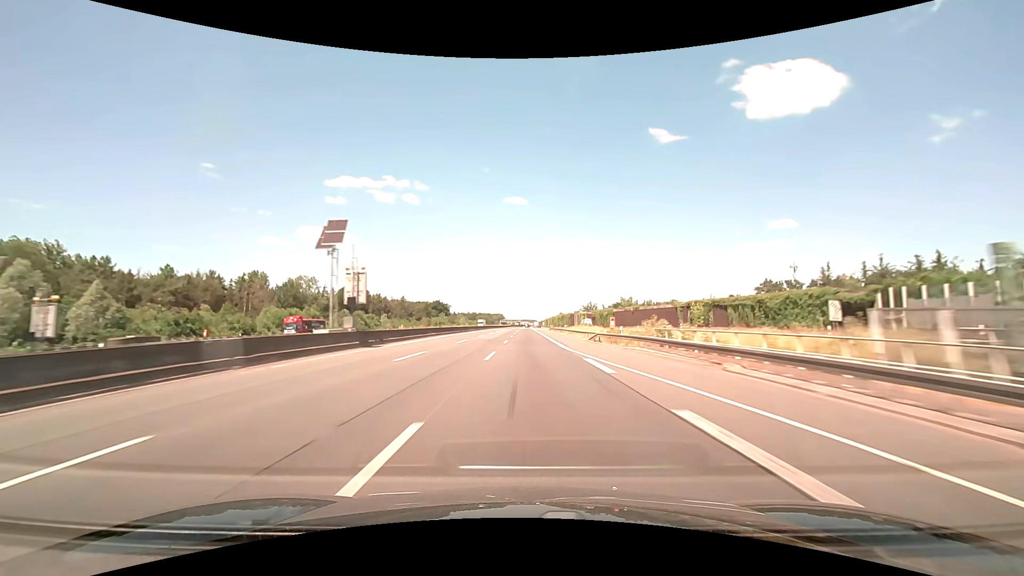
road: motorway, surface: asphalt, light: Day
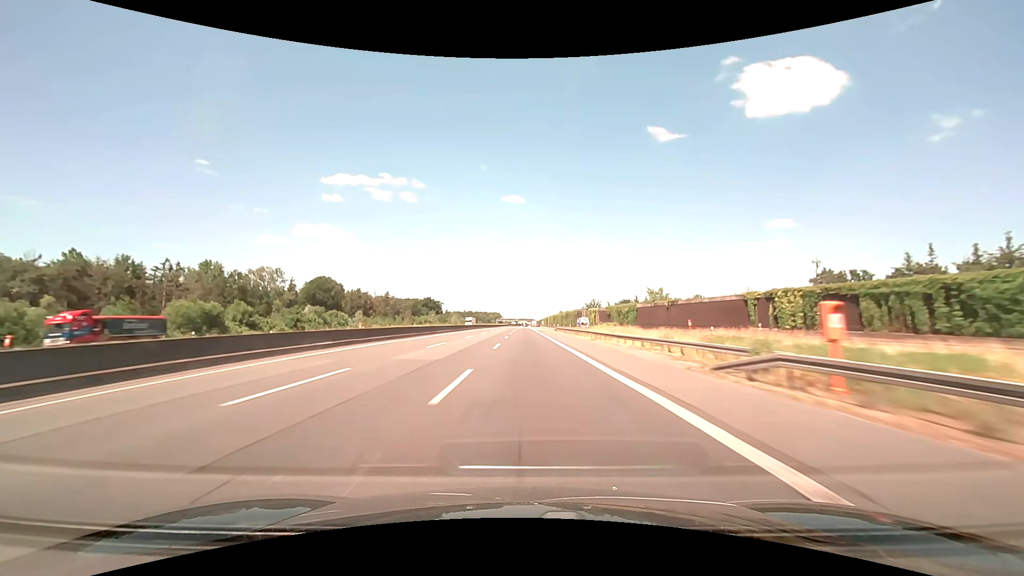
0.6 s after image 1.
(0.0, +28.6) m; 0°
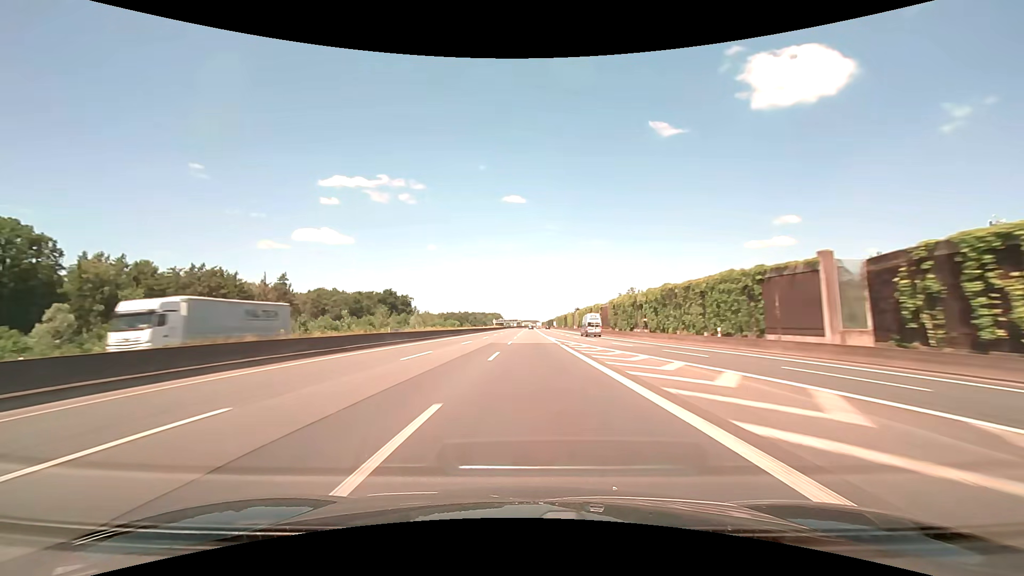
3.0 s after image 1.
(+0.1, +114.3) m; 0°
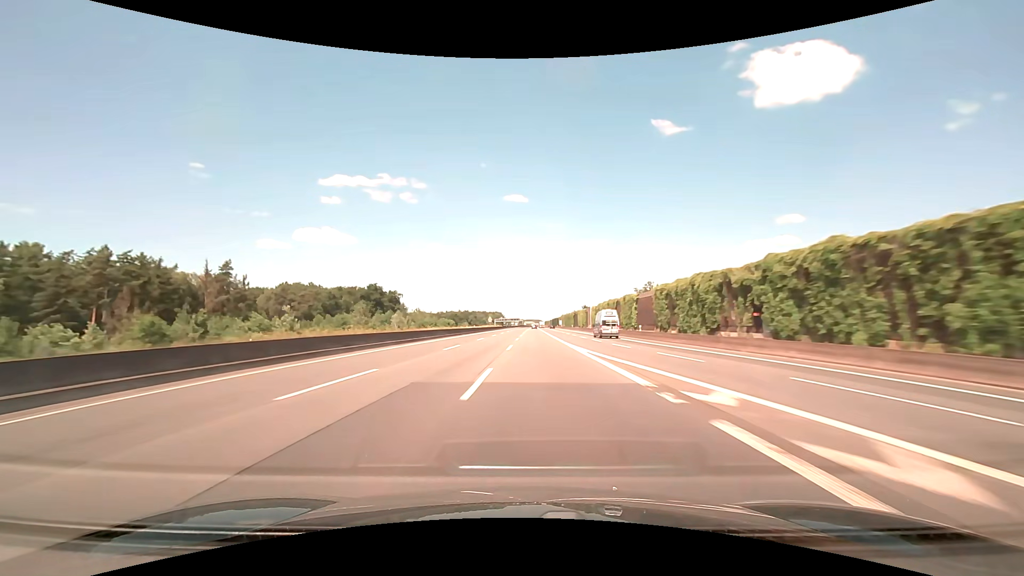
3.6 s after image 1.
(-0.1, +28.6) m; 0°
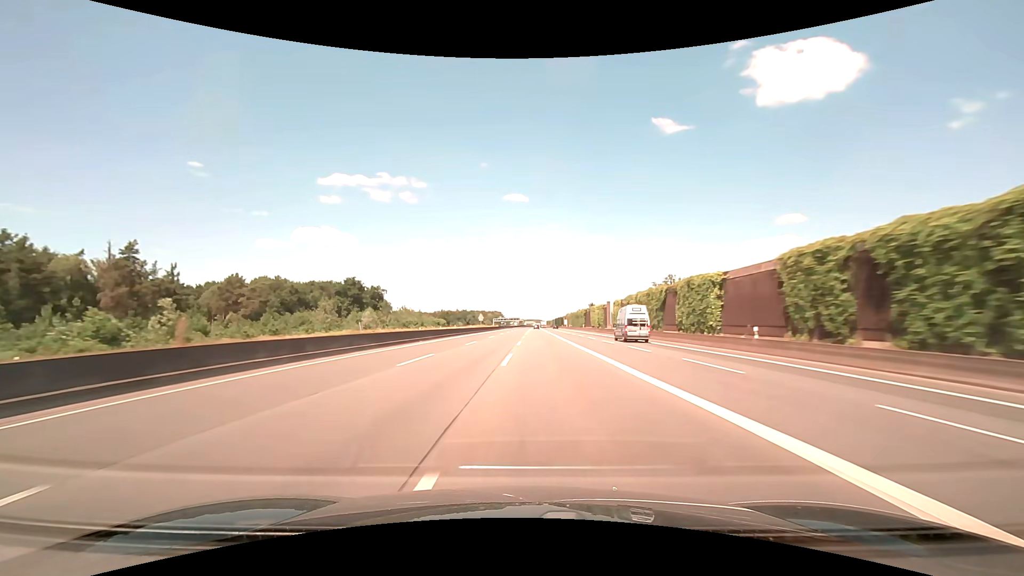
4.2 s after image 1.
(0.0, +28.6) m; 0°
(0, +10) (0, +20) (0, +30) (0, +40) (0, +50) (0, +60) (0, +70) (0, +80) (0, +90) (0, +100) m
